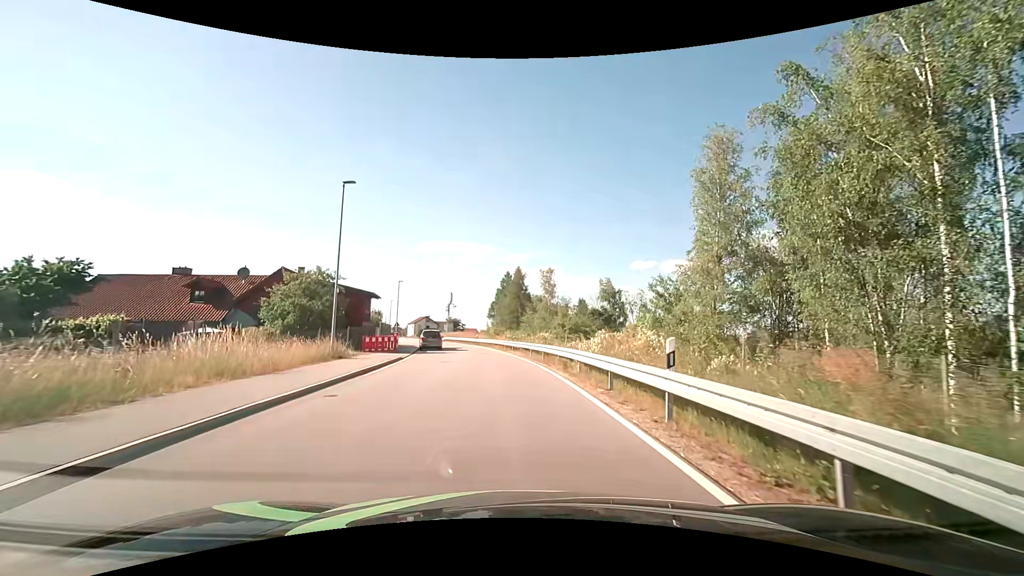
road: unclassified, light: Day
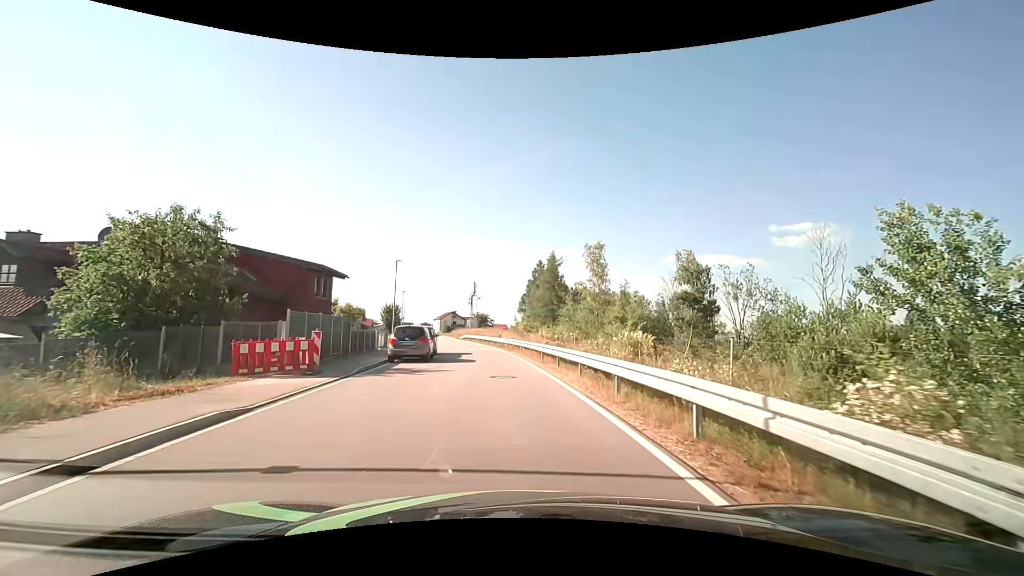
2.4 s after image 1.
(-0.4, +17.4) m; -3°
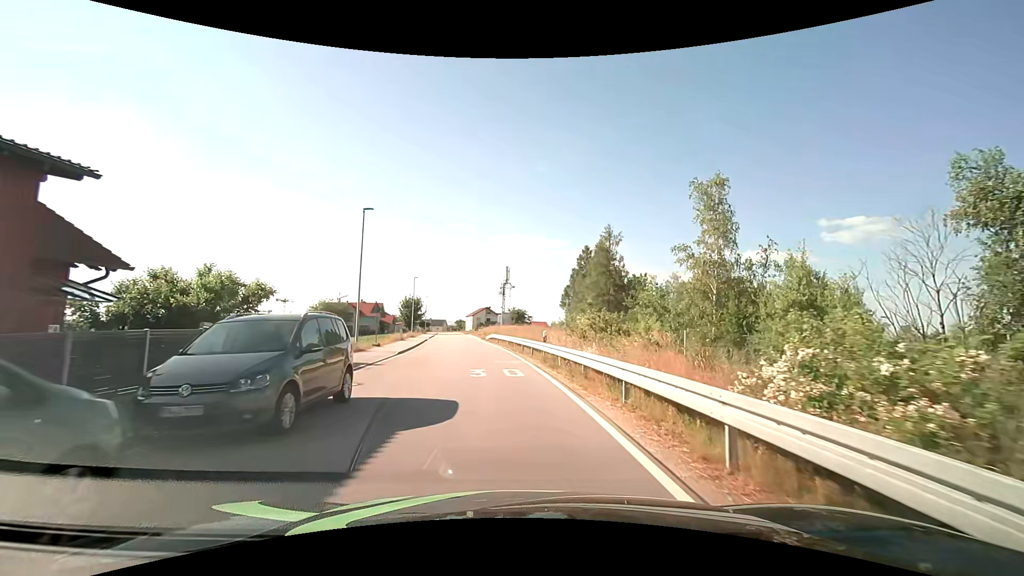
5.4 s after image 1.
(-1.0, +21.3) m; -5°
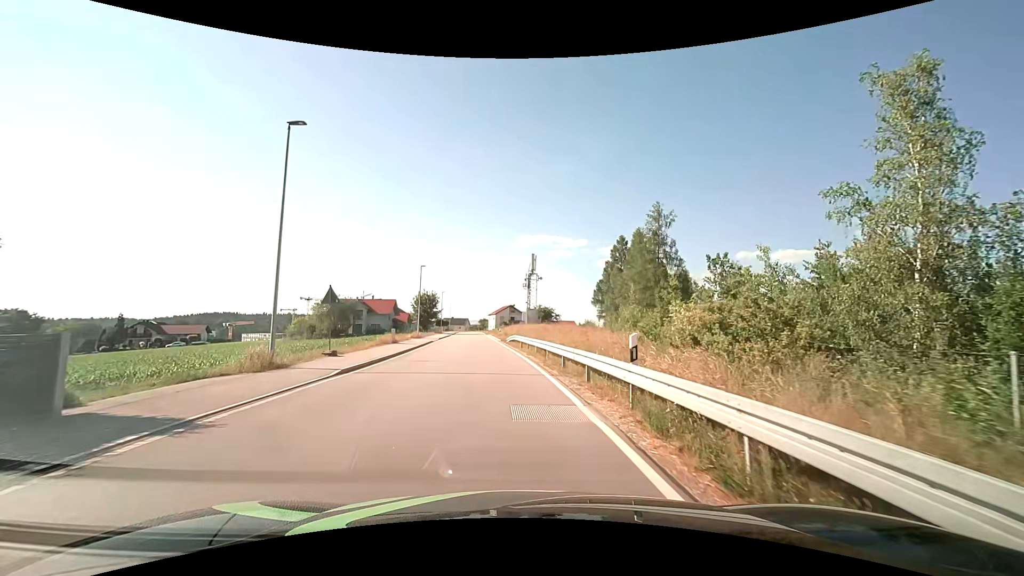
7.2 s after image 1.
(-0.3, +12.5) m; -3°
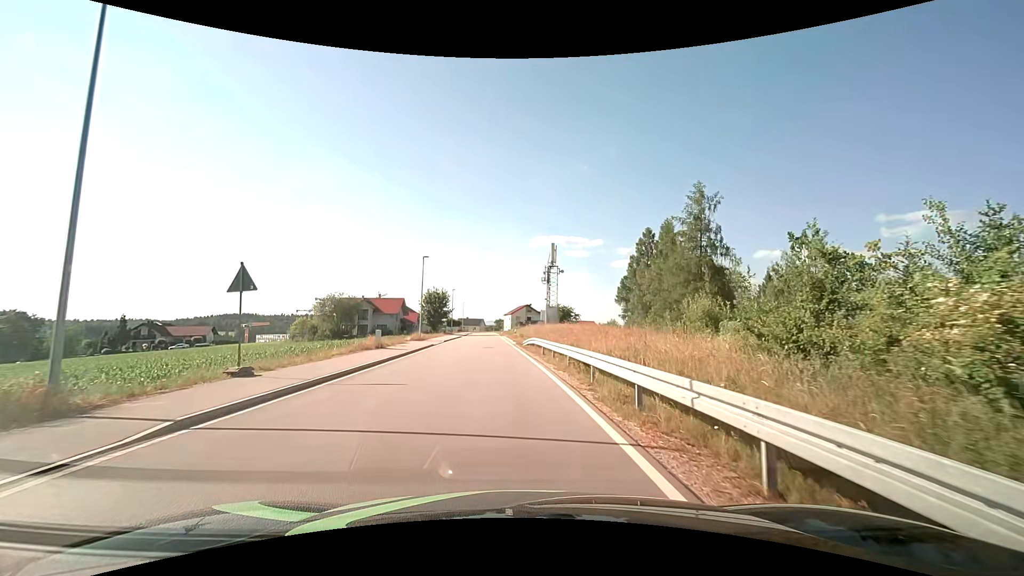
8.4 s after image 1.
(-0.2, +8.3) m; -2°
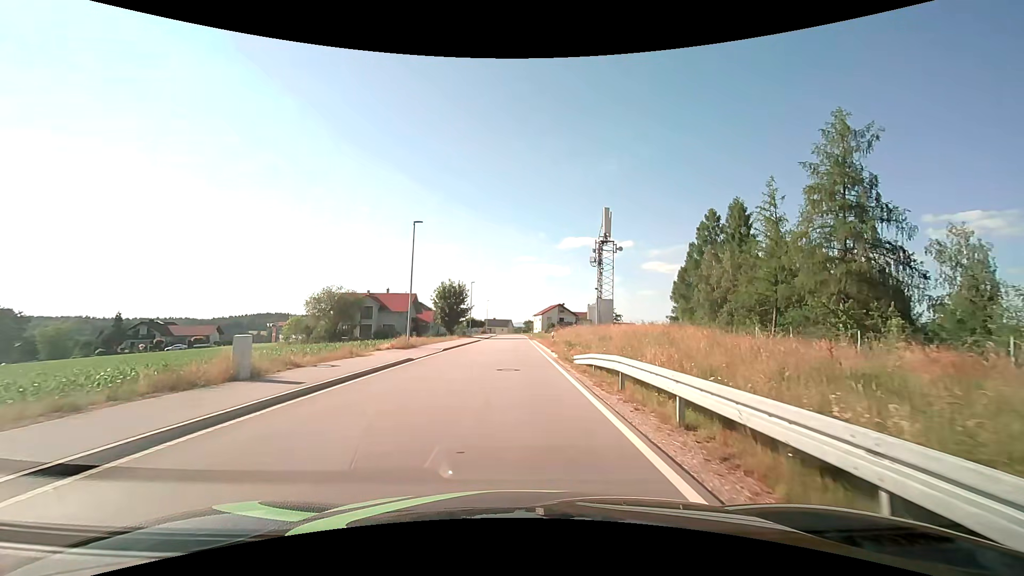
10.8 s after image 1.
(-0.5, +17.1) m; -3°
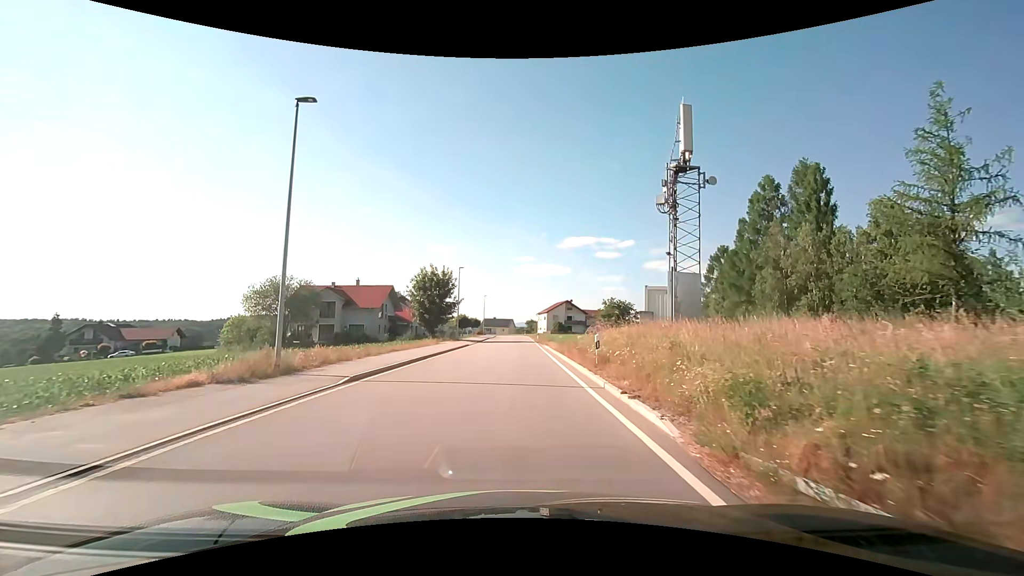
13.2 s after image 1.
(-0.1, +17.9) m; 0°
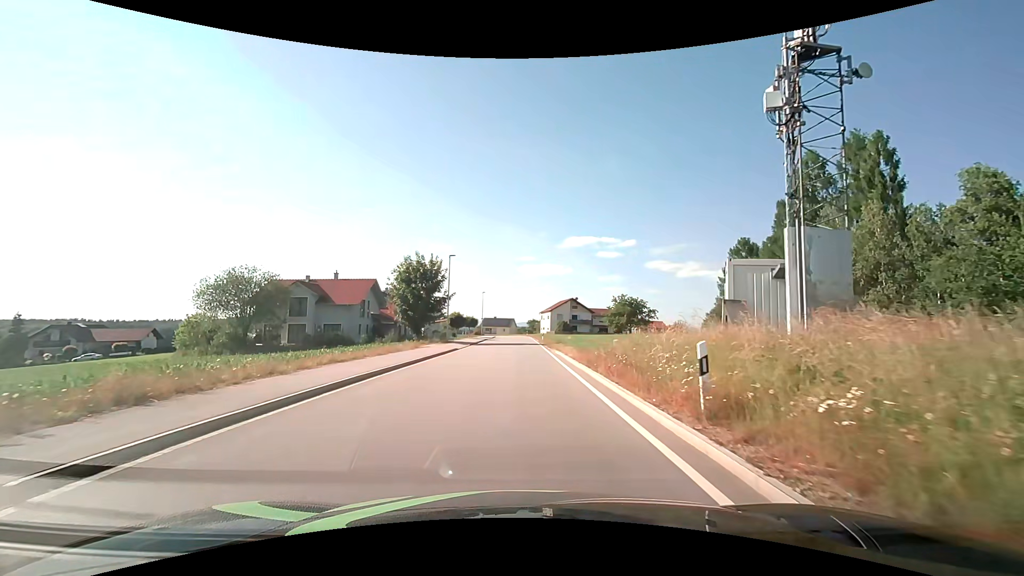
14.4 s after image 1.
(0.0, +9.1) m; 0°
(0, +10) (0, +20) (0, +30) (0, +40) (0, +50) (0, +60) (0, +70) (0, +80) (0, +90) (0, +100) m
